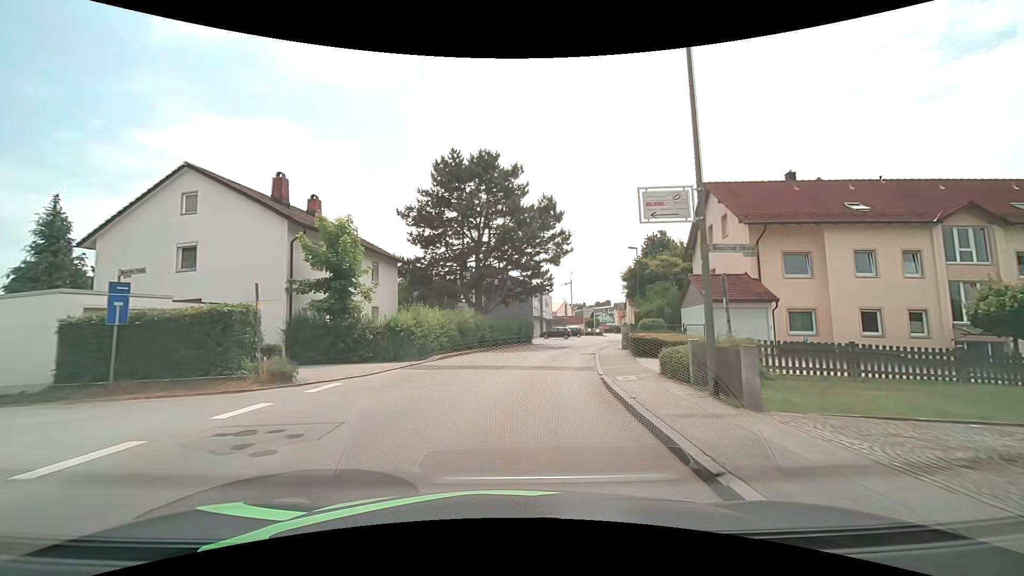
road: unclassified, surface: asphalt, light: Day
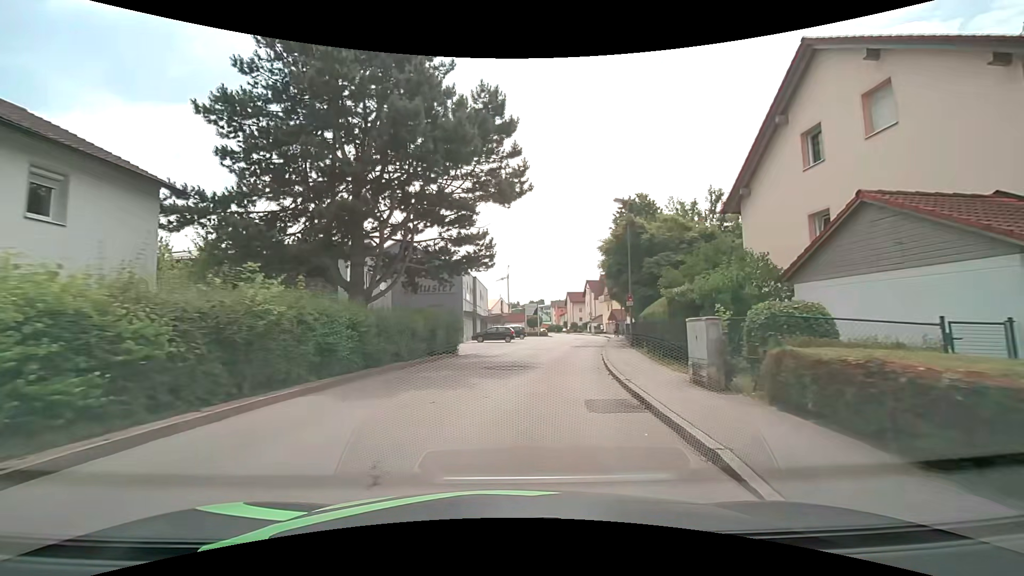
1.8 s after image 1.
(+0.8, +17.1) m; +7°
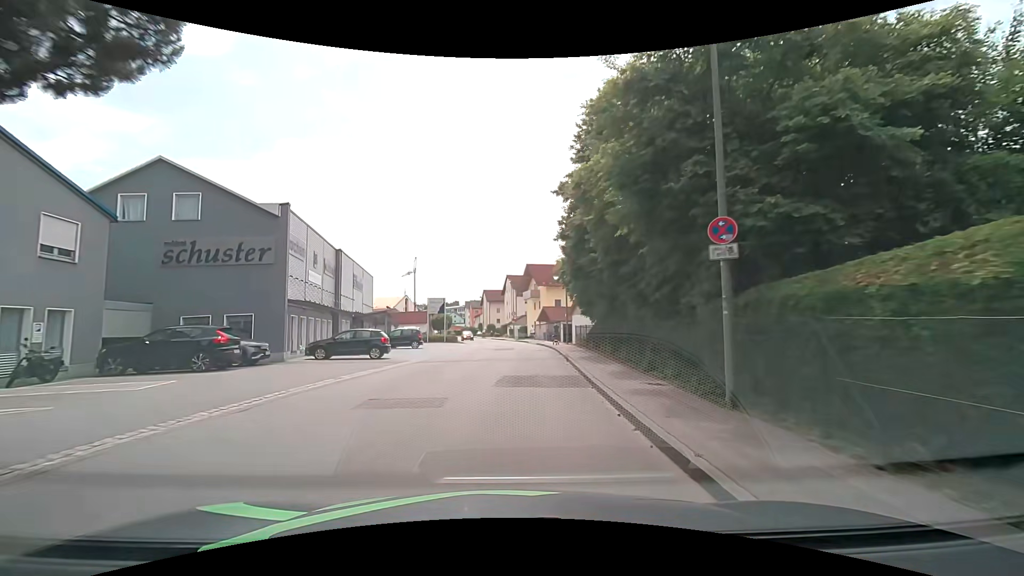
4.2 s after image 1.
(+1.8, +20.0) m; +8°
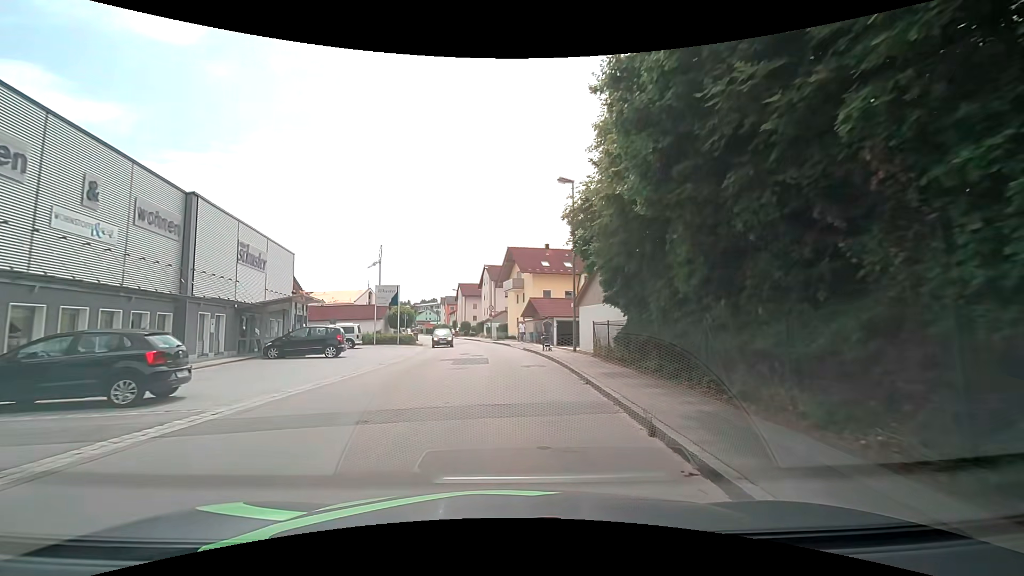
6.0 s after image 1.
(+0.7, +14.3) m; +4°
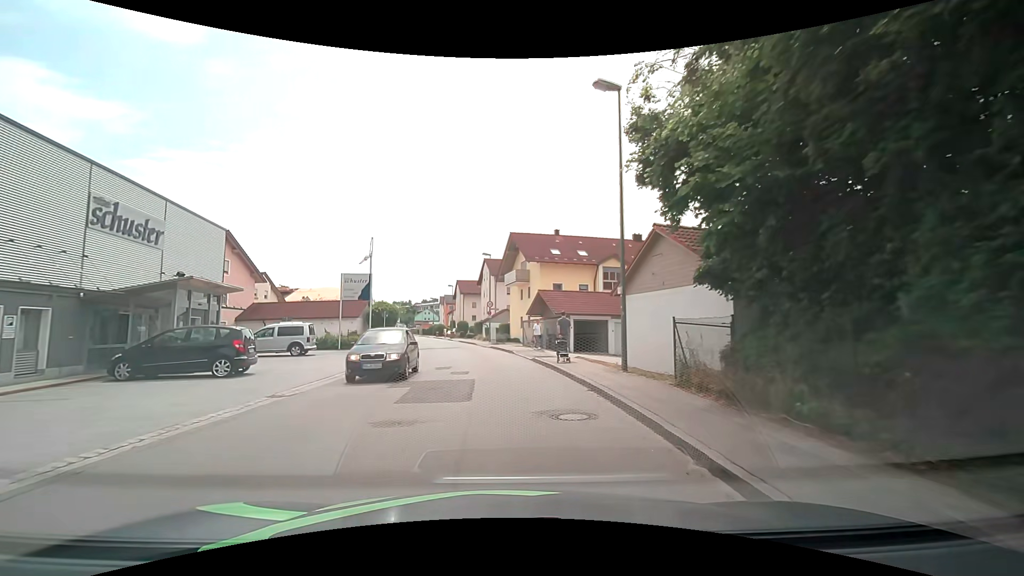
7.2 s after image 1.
(0.0, +9.5) m; -1°
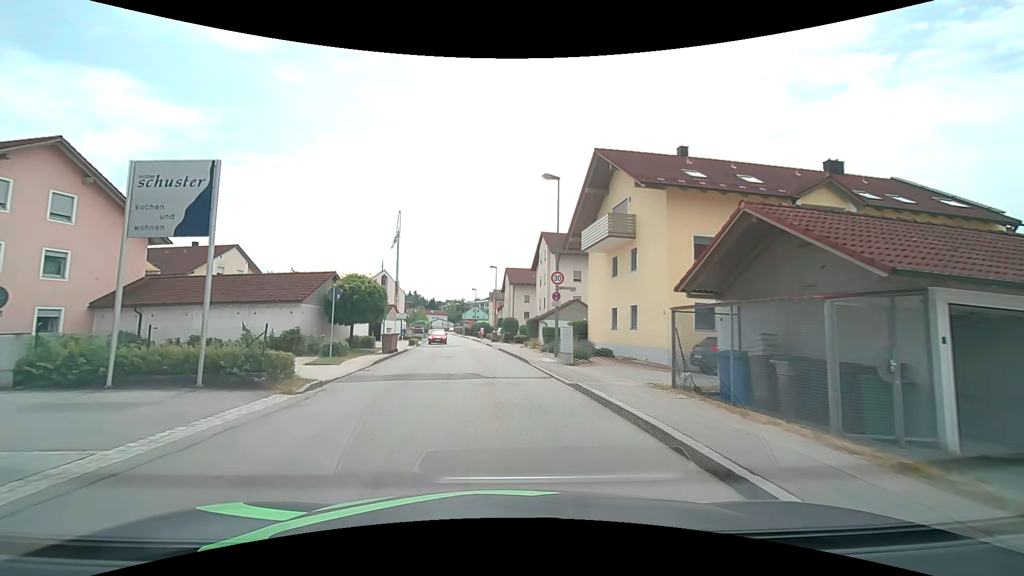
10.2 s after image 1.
(-1.0, +23.7) m; -5°
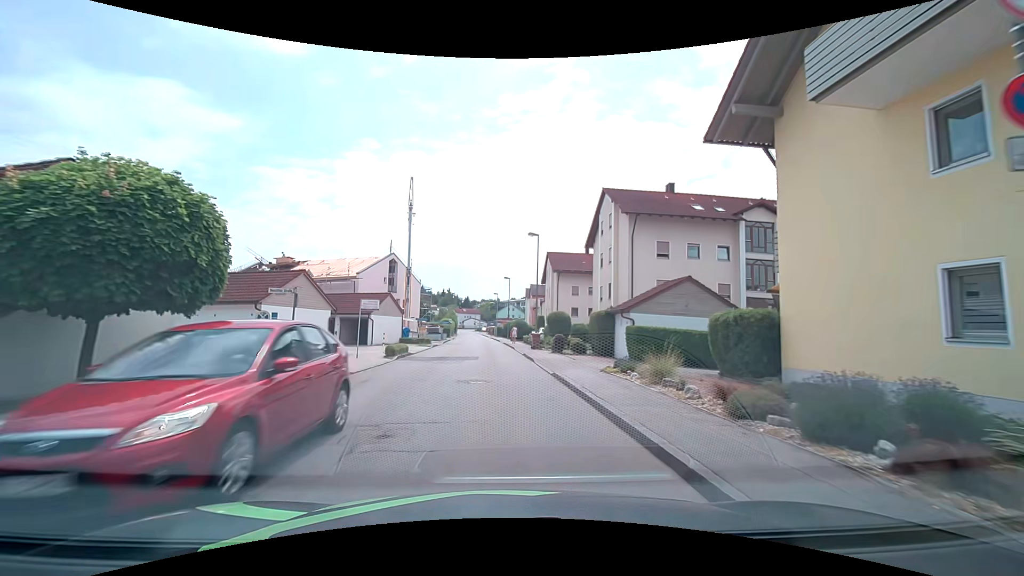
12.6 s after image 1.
(-0.8, +18.9) m; -5°
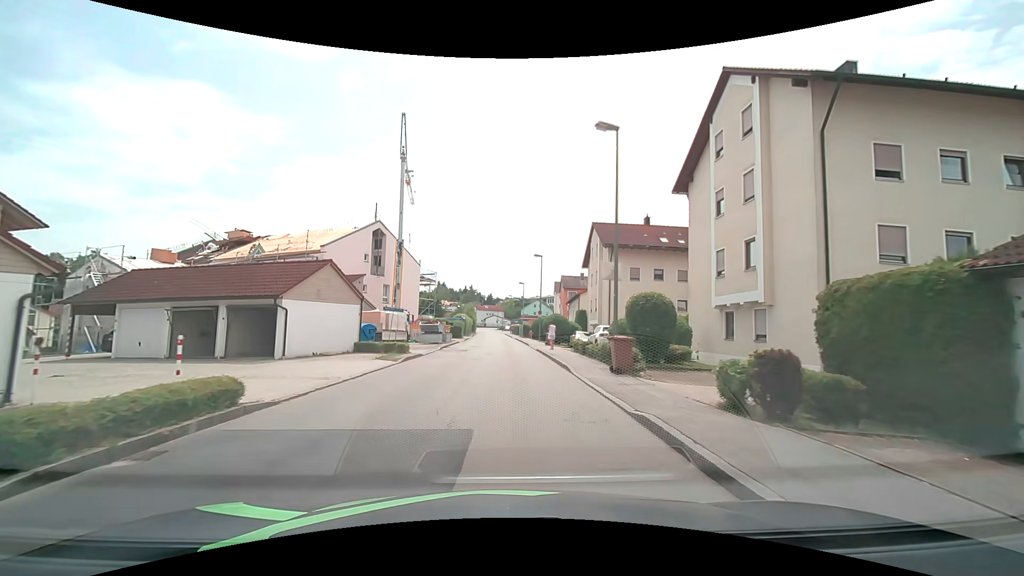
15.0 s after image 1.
(-0.4, +19.1) m; -2°
(0, +10) (0, +20) (0, +30) (0, +40) (0, +50) (-1, +60) (-1, +70) (-1, +80) (-1, +90) (-2, +100) m
